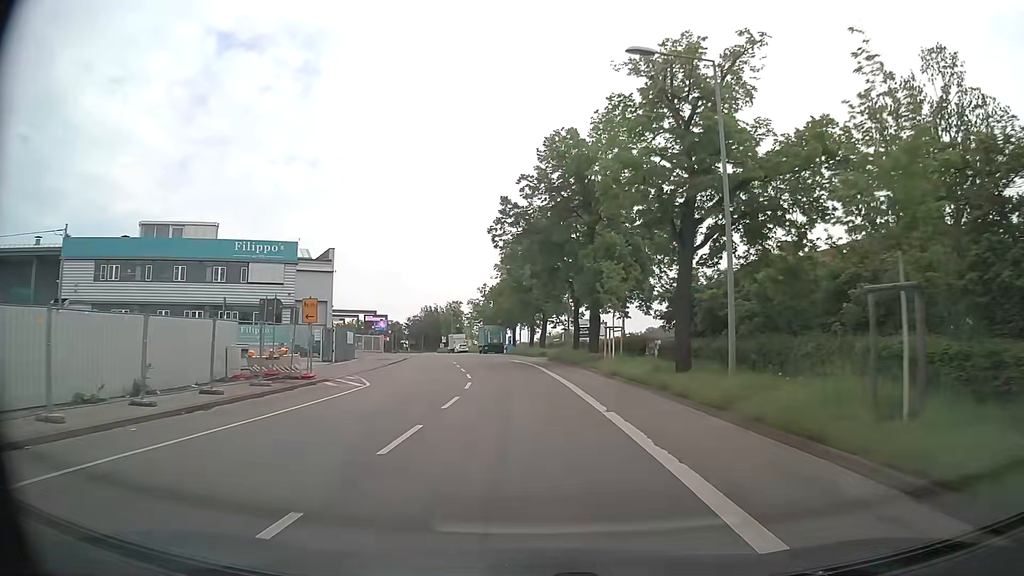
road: secondary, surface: asphalt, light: Day
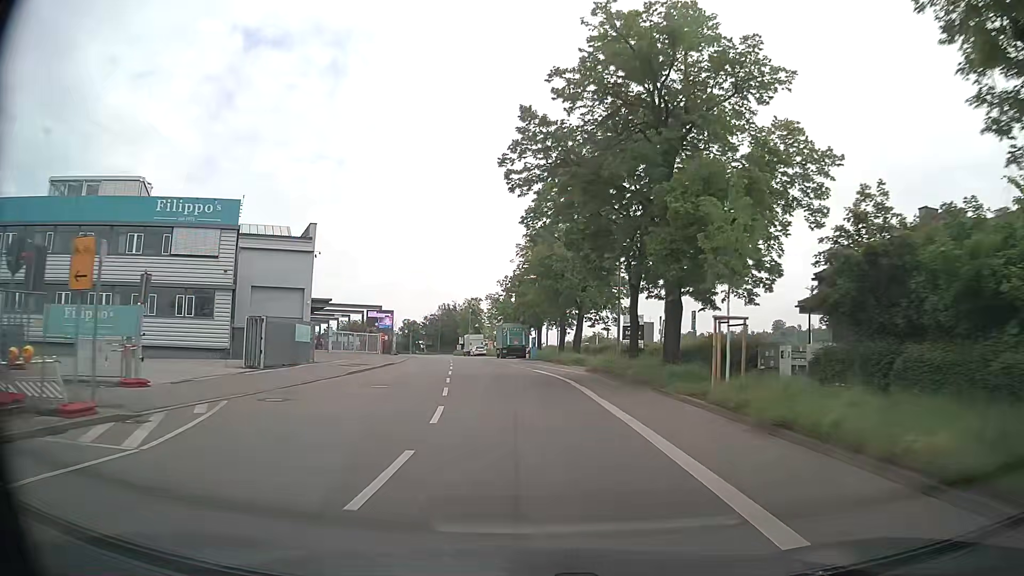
(-0.3, +15.0) m; -2°
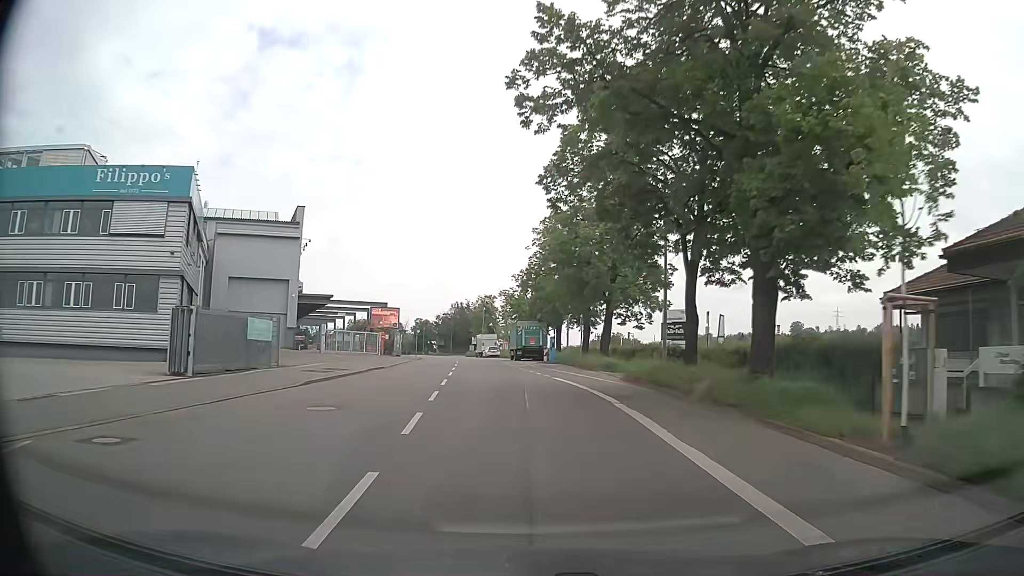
(-0.1, +7.6) m; -1°
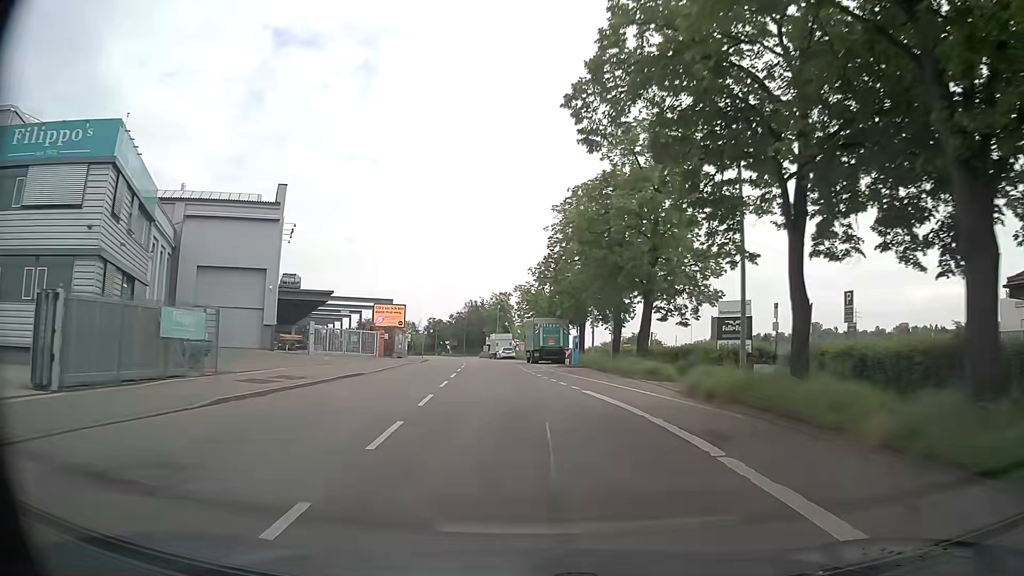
(-0.1, +7.5) m; -2°
